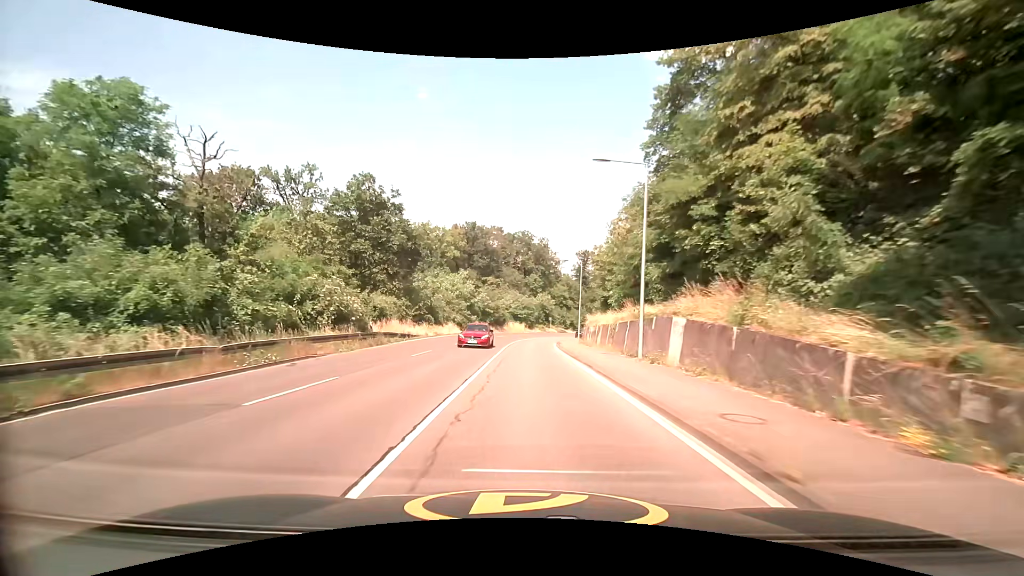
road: secondary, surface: asphalt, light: Day
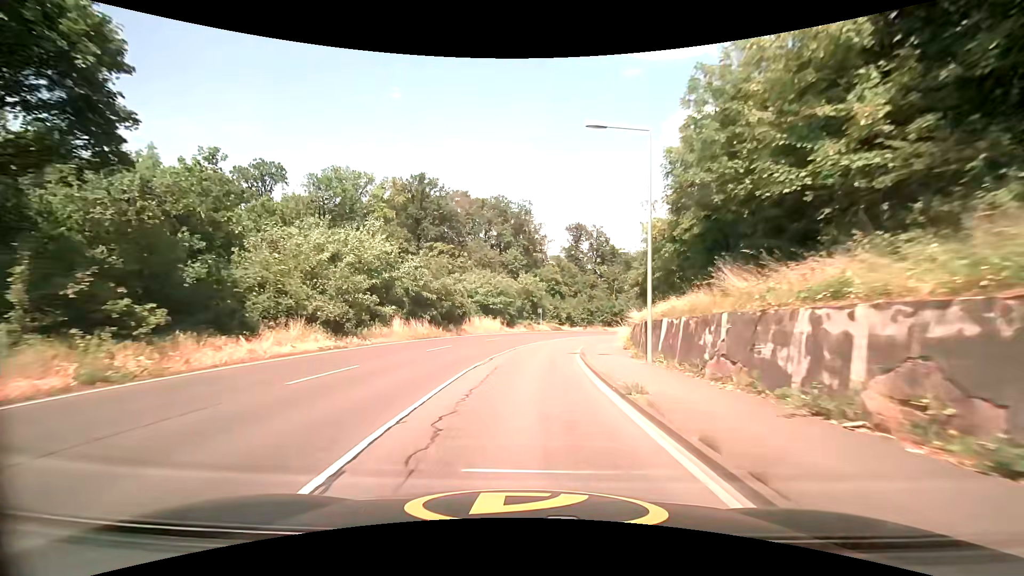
(+0.3, +33.6) m; +2°
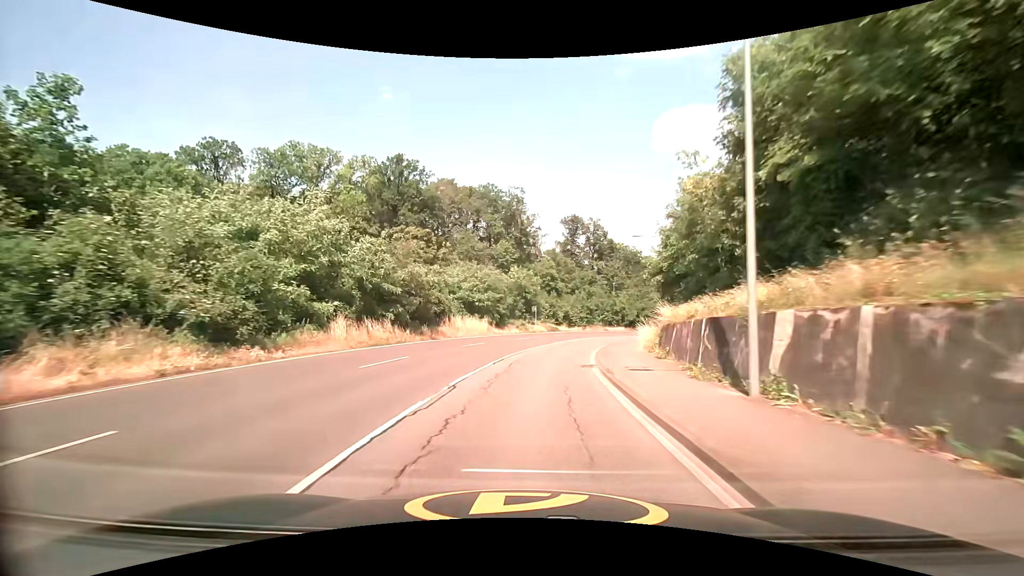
(0.0, +8.4) m; 0°
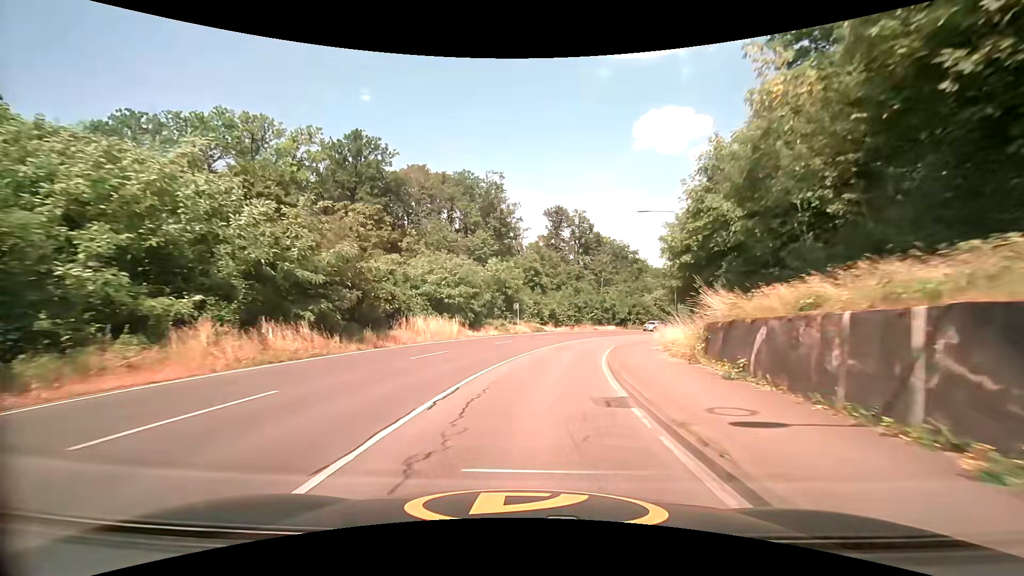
(+0.1, +8.3) m; +2°
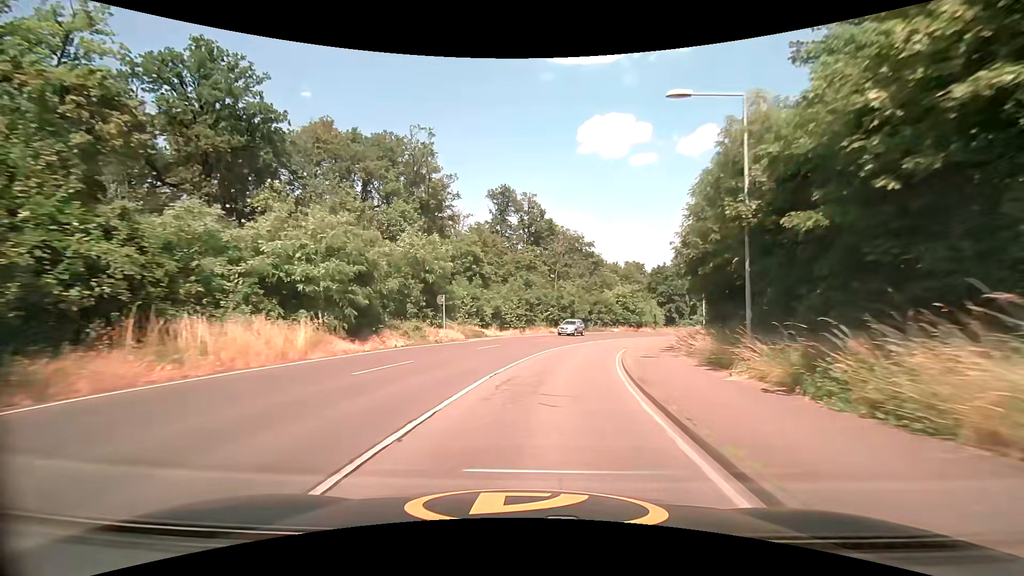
(+0.7, +16.5) m; +6°
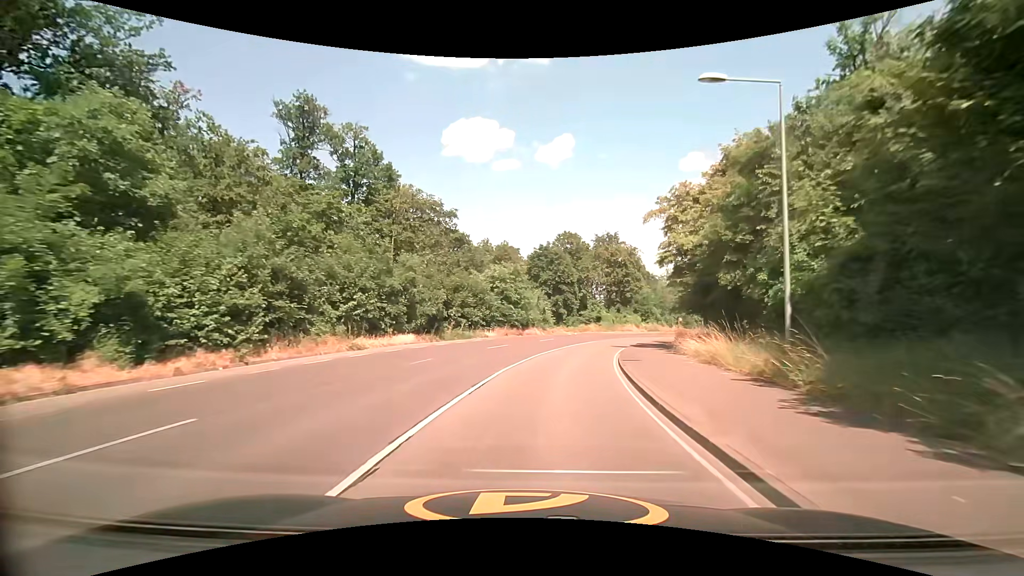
(+4.2, +31.7) m; +15°
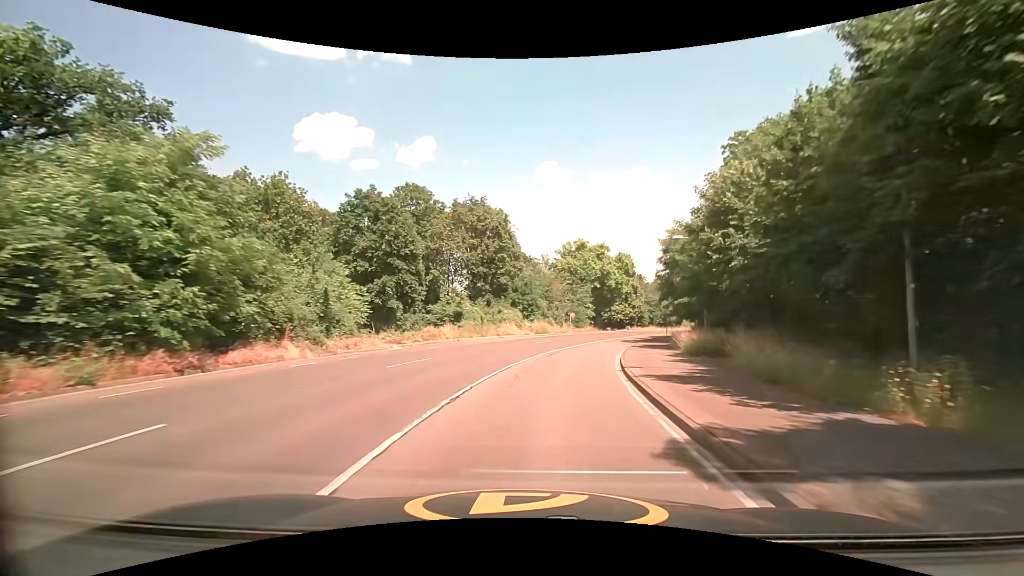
(+5.0, +35.0) m; +17°
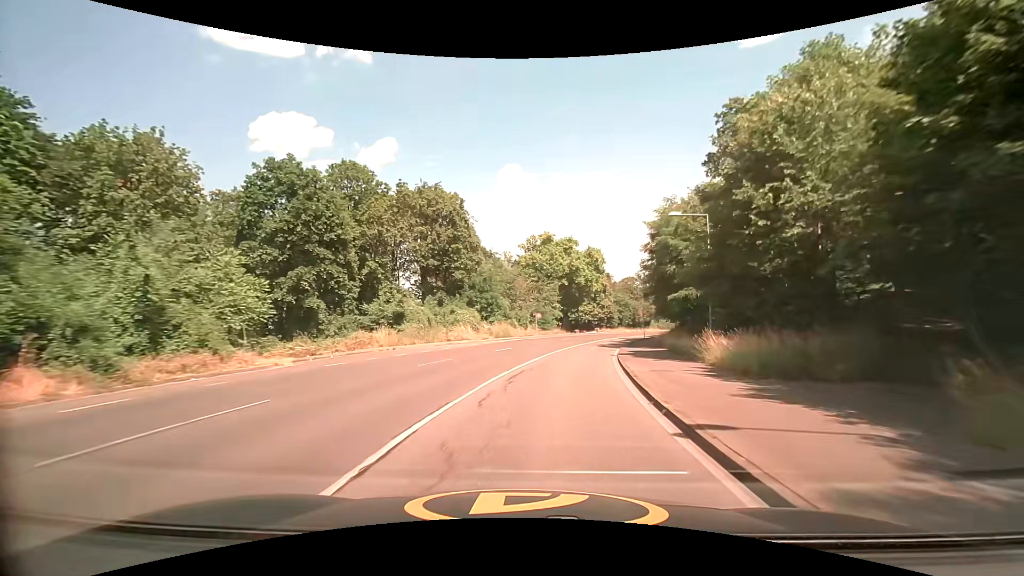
(+0.3, +9.2) m; +4°
(0, +10) (+2, +20) (+3, +30) (+5, +40) (+8, +49) (+11, +59) (+14, +68) (+18, +78) (+22, +87) (+26, +96) m
